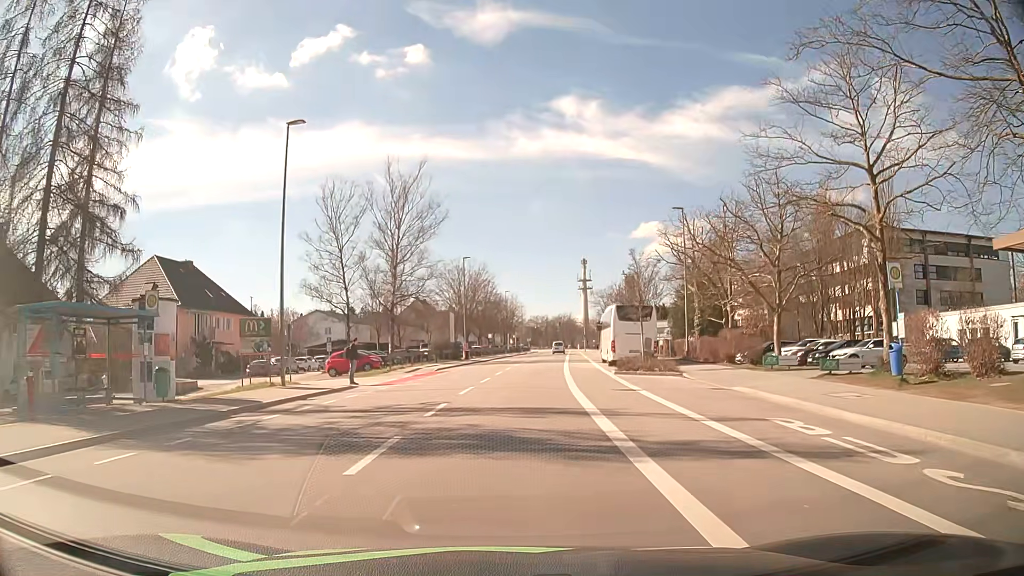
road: tertiary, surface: asphalt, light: Day
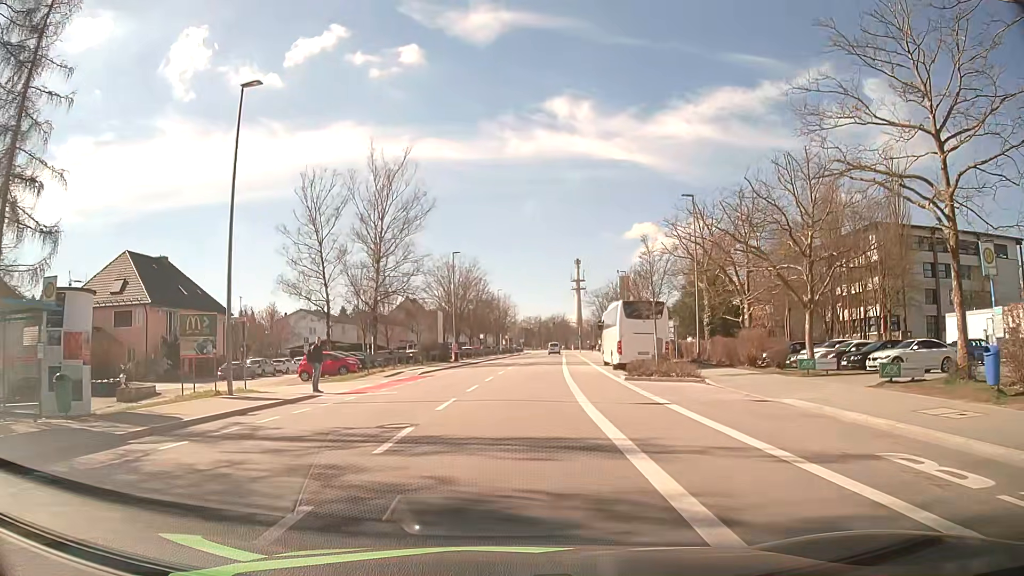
(0.0, +4.4) m; -1°
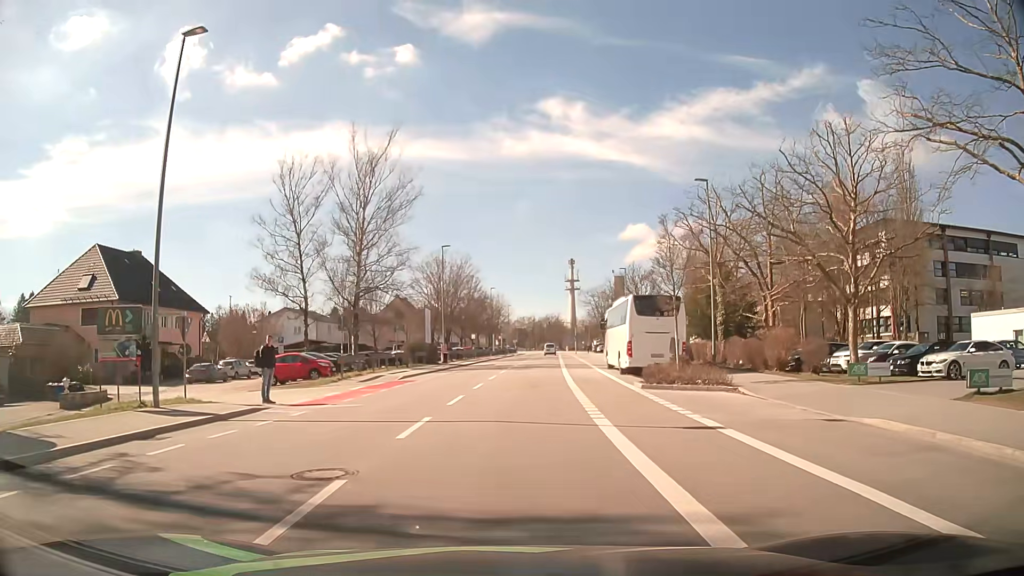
(0.0, +4.4) m; +1°
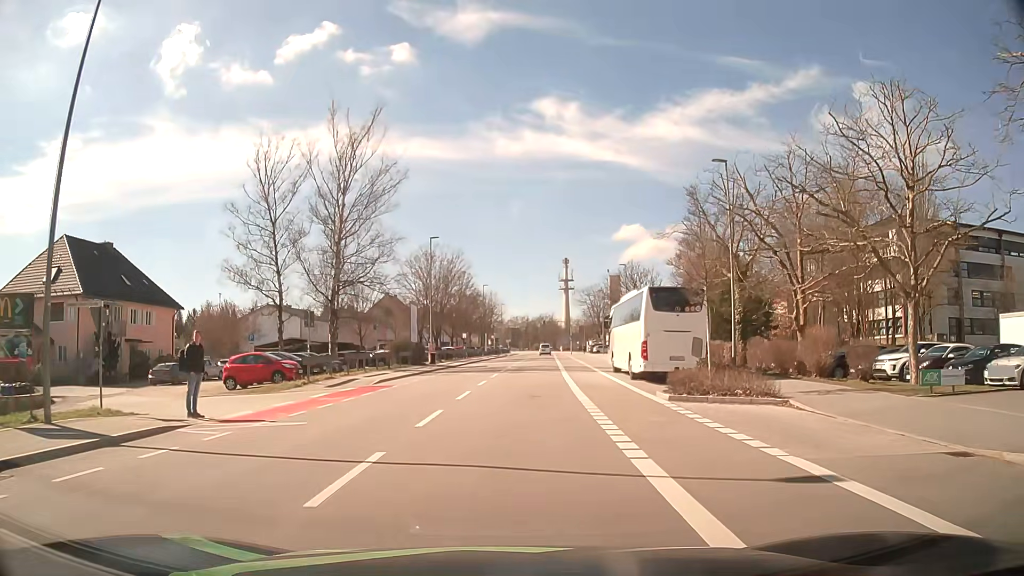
(0.0, +4.4) m; 0°
